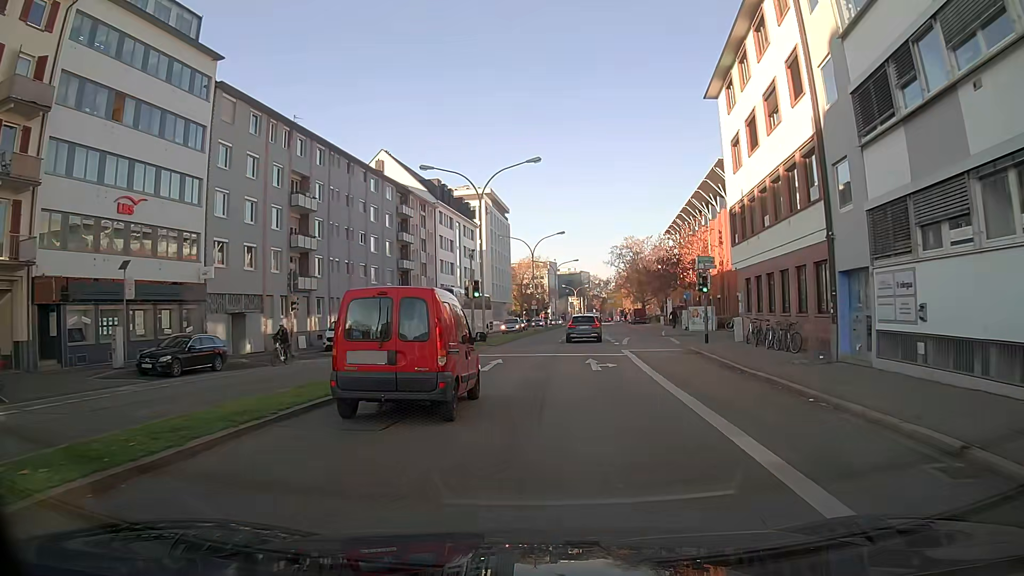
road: primary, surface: asphalt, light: Day
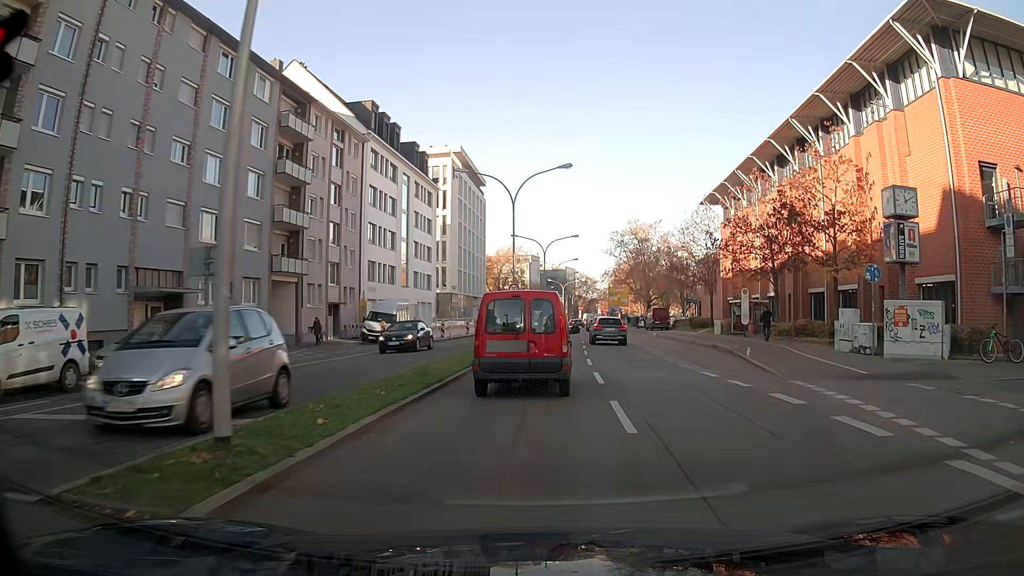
(+1.1, +30.3) m; +3°
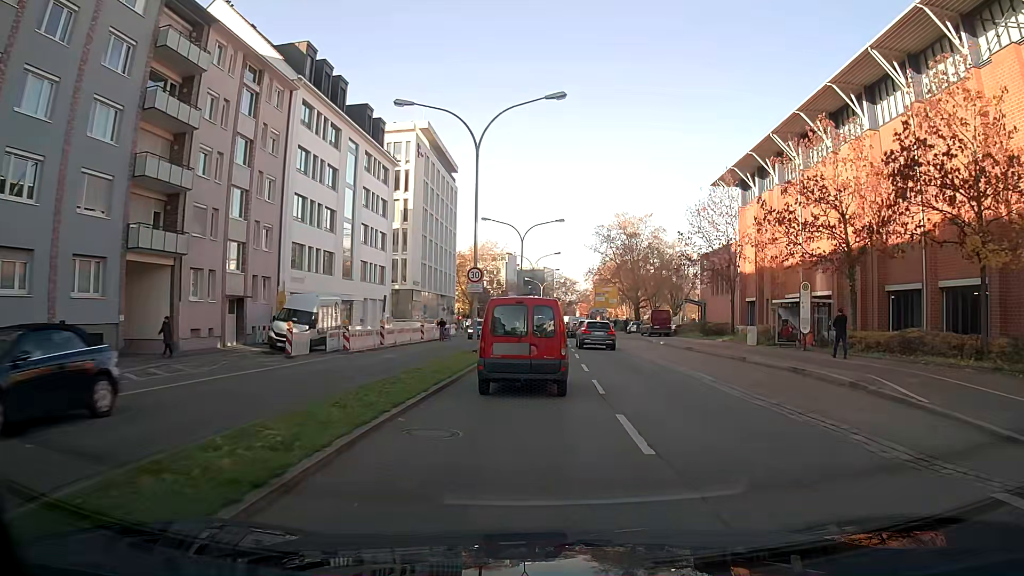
(+0.2, +12.9) m; +2°
